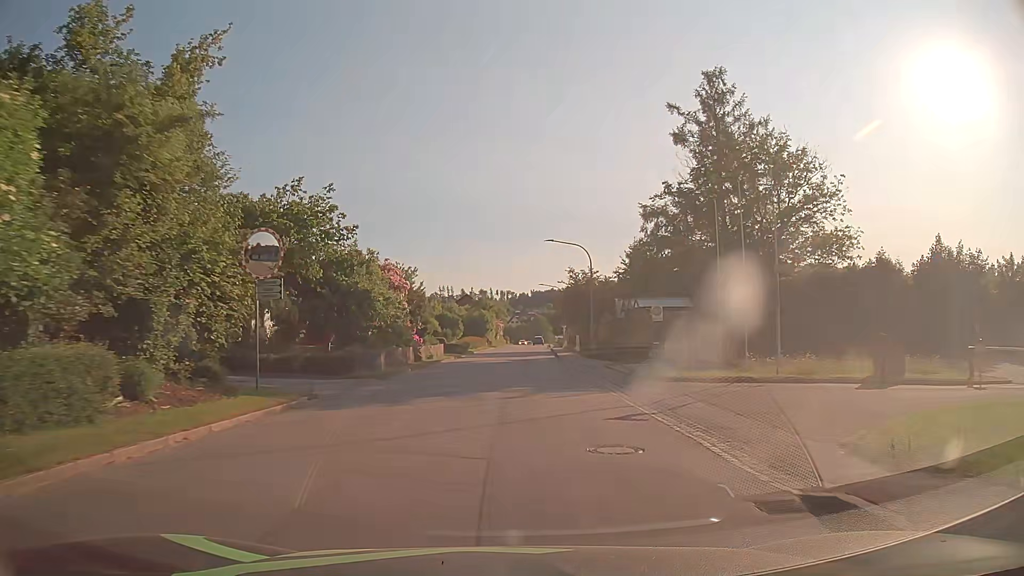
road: tertiary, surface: asphalt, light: Day
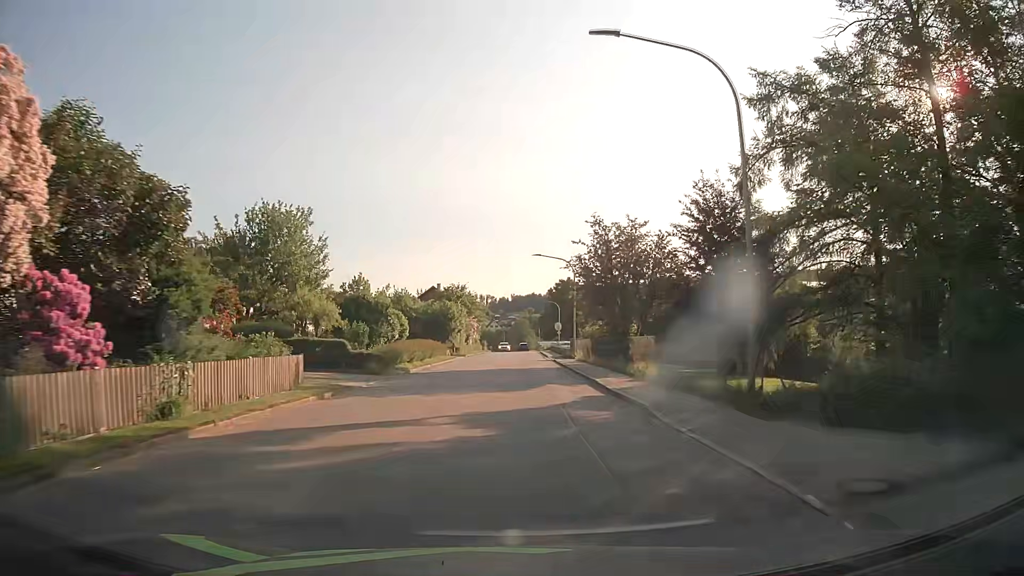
(+0.4, +30.4) m; +2°
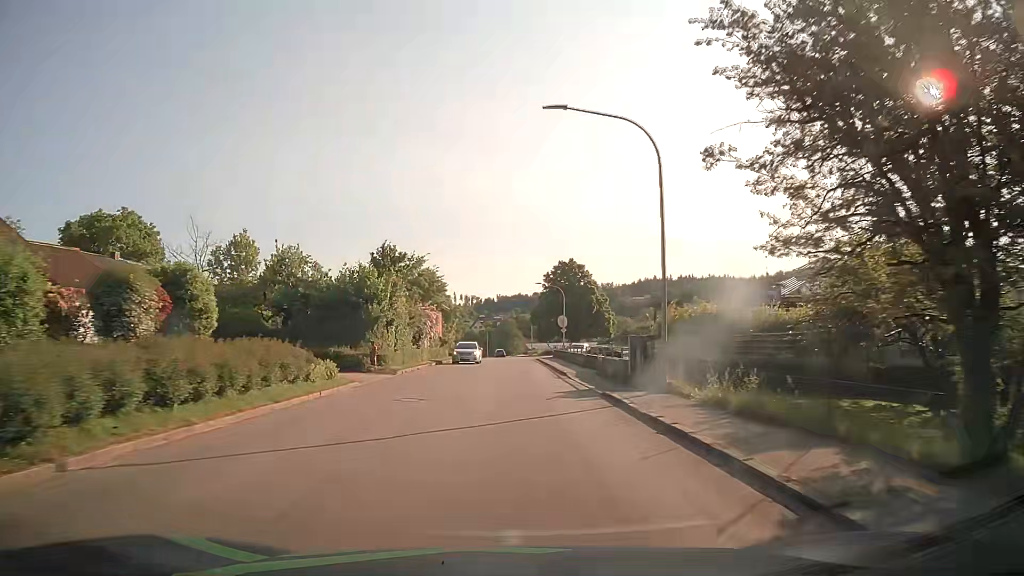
(+0.5, +30.4) m; +1°
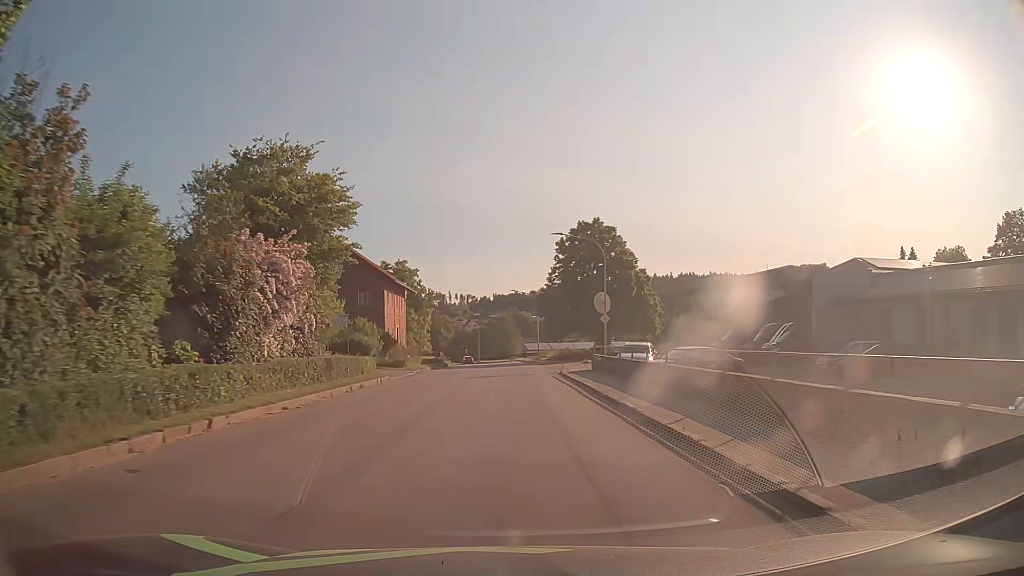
(+0.1, +30.4) m; 0°
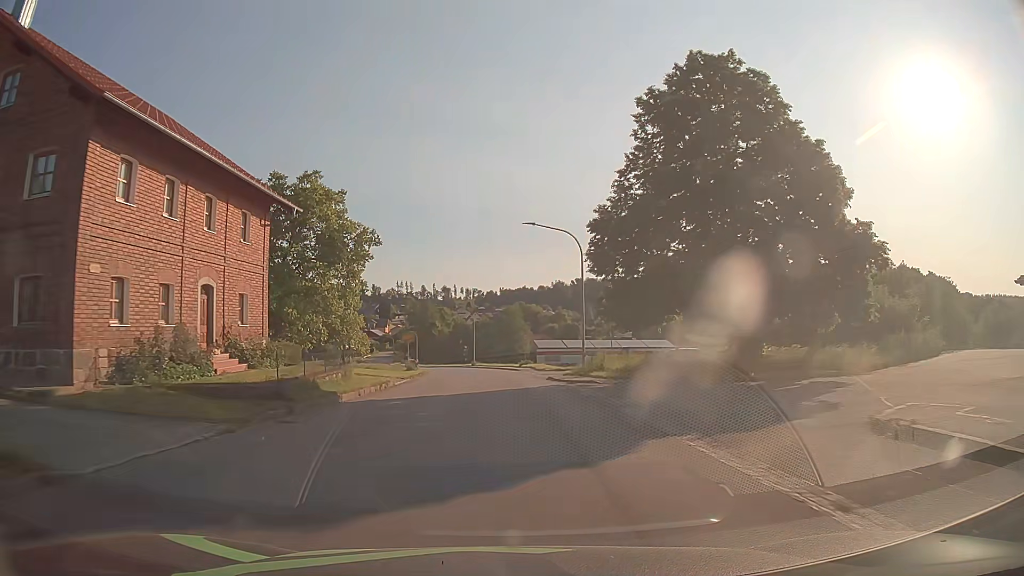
(0.0, +38.2) m; 0°
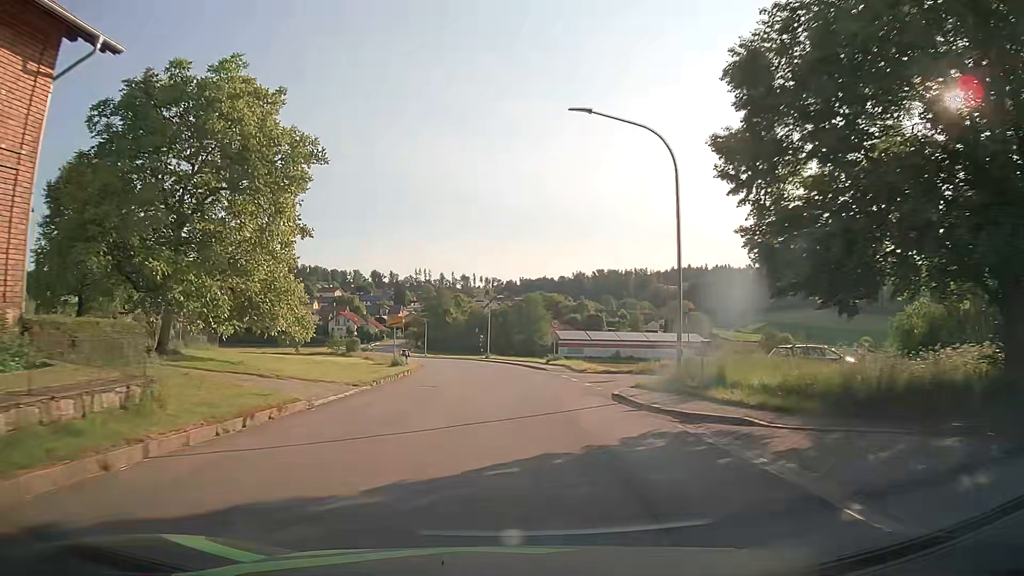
(-0.2, +15.4) m; -1°
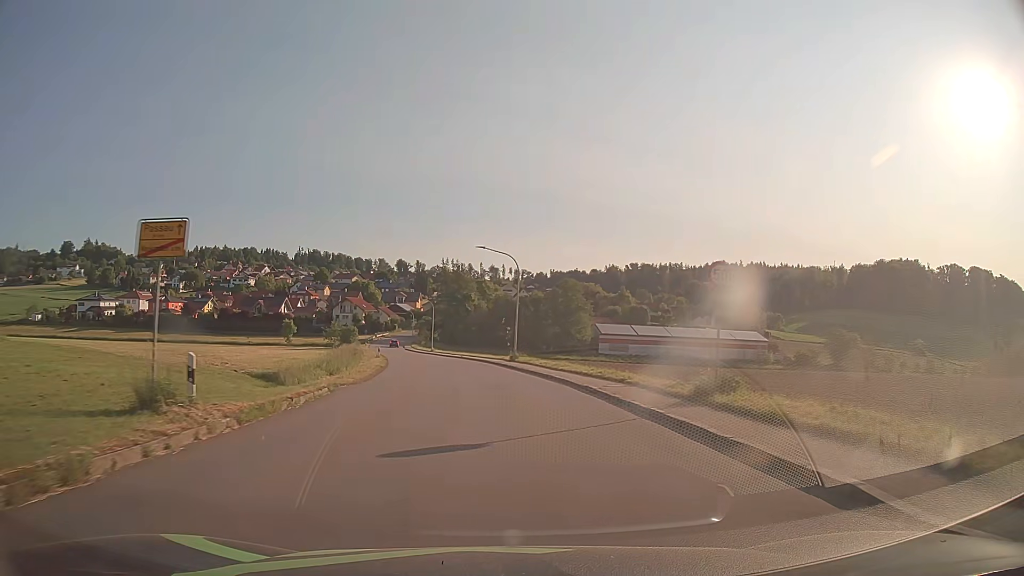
(-0.8, +30.9) m; -3°
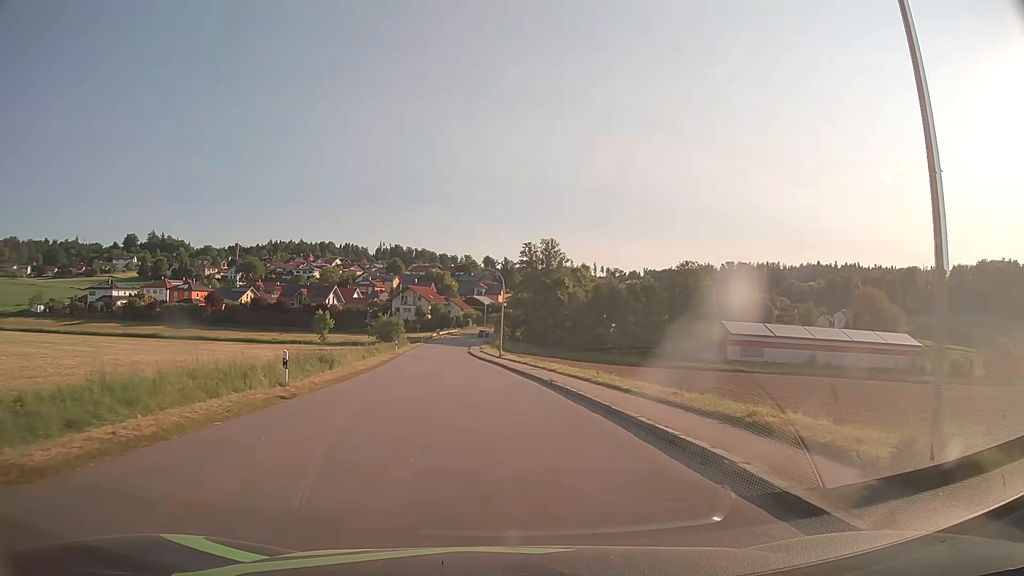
(-2.1, +38.4) m; -7°
(0, +10) (-1, +20) (-2, +30) (-3, +40) (-4, +50) (-5, +60) (-6, +70) (-6, +80) (-7, +90) (-7, +100) m
